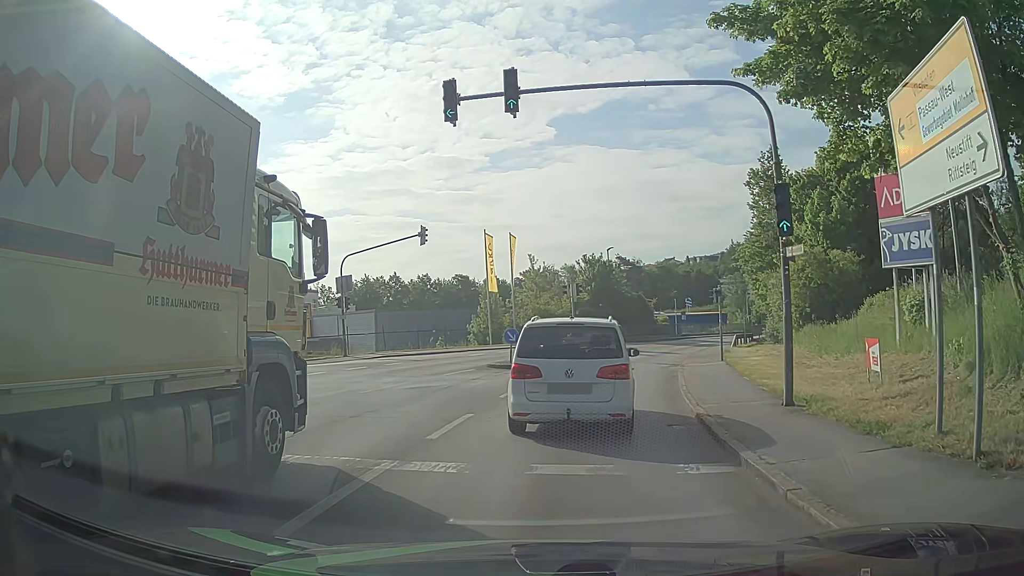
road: tertiary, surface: asphalt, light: Day
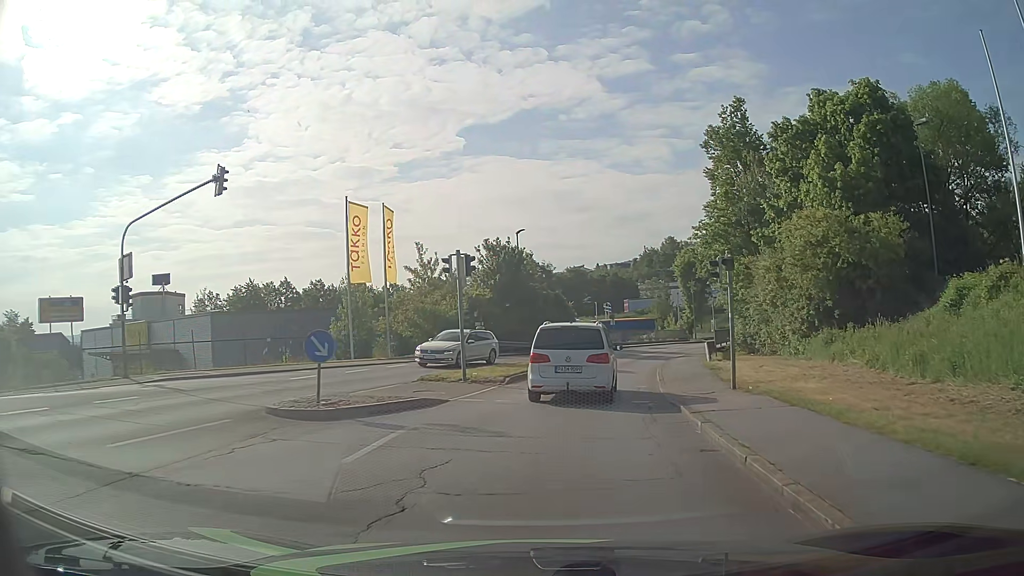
(+1.2, +14.2) m; +9°
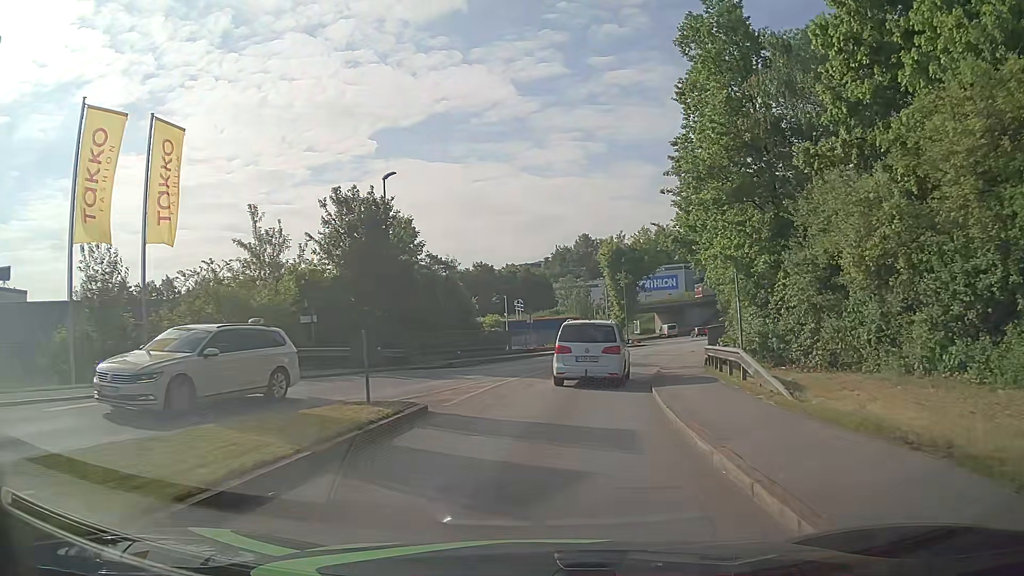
(+0.9, +16.2) m; +7°
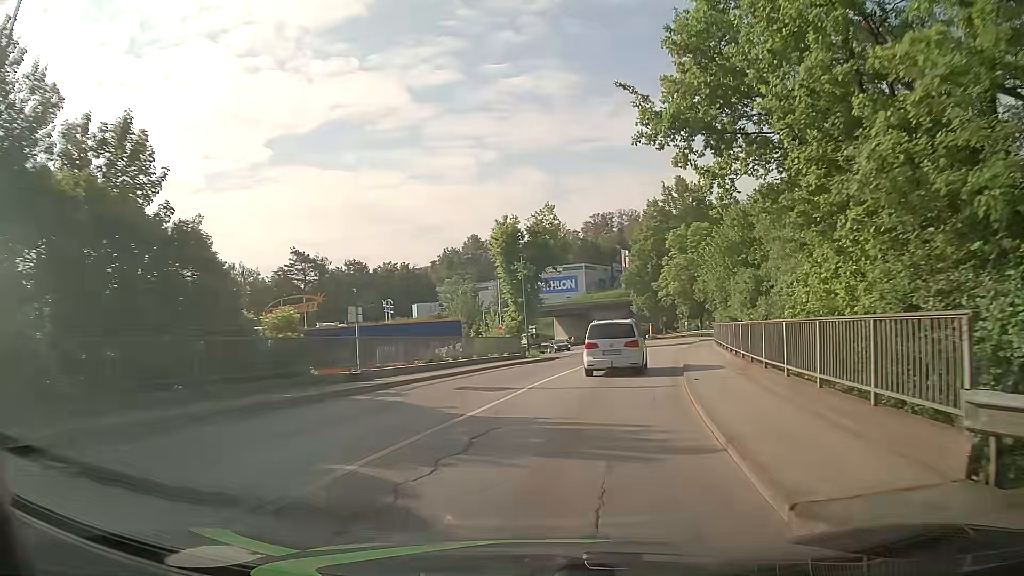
(+1.3, +18.5) m; +9°
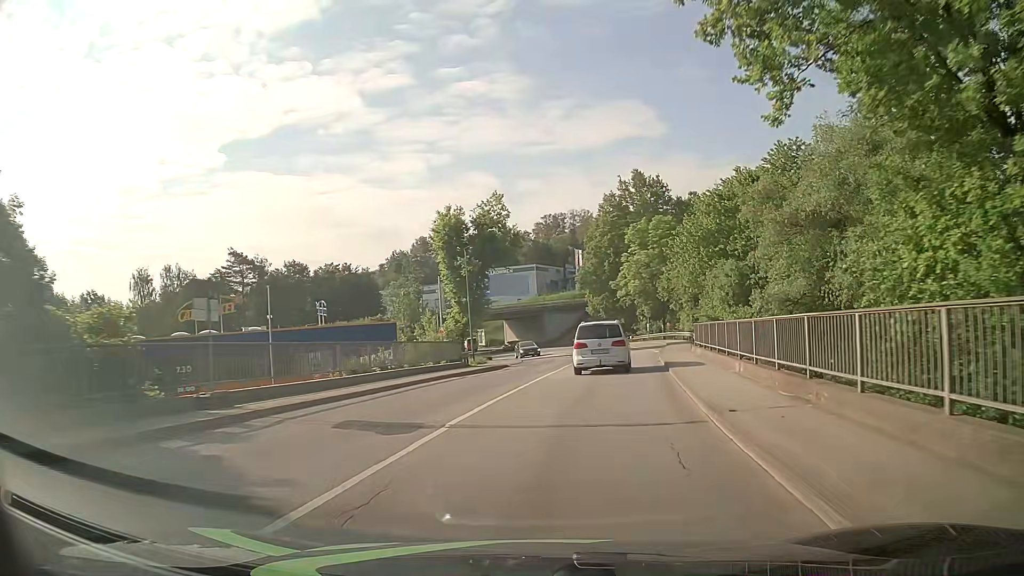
(+0.3, +6.5) m; +4°
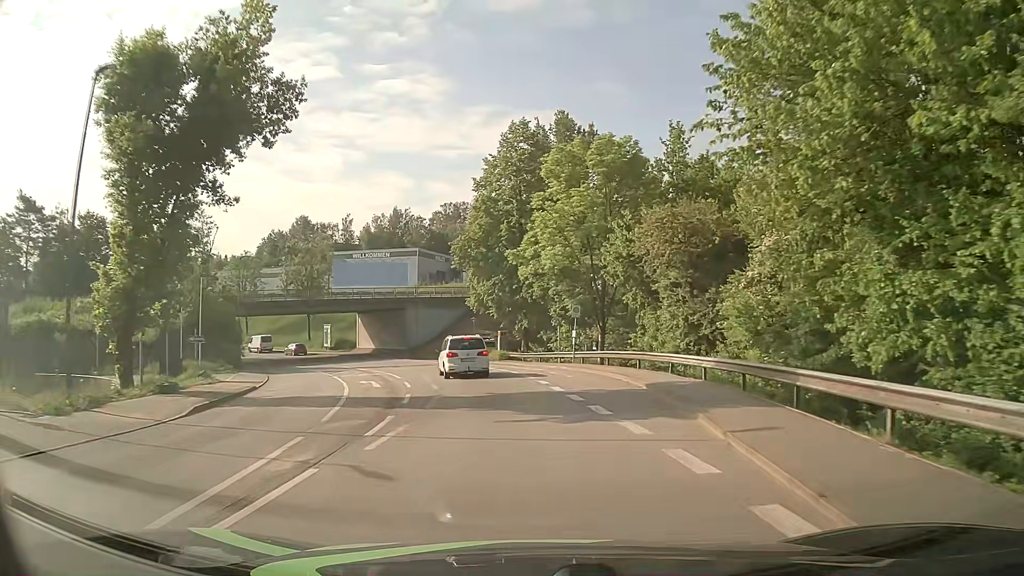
(+4.5, +34.1) m; +9°
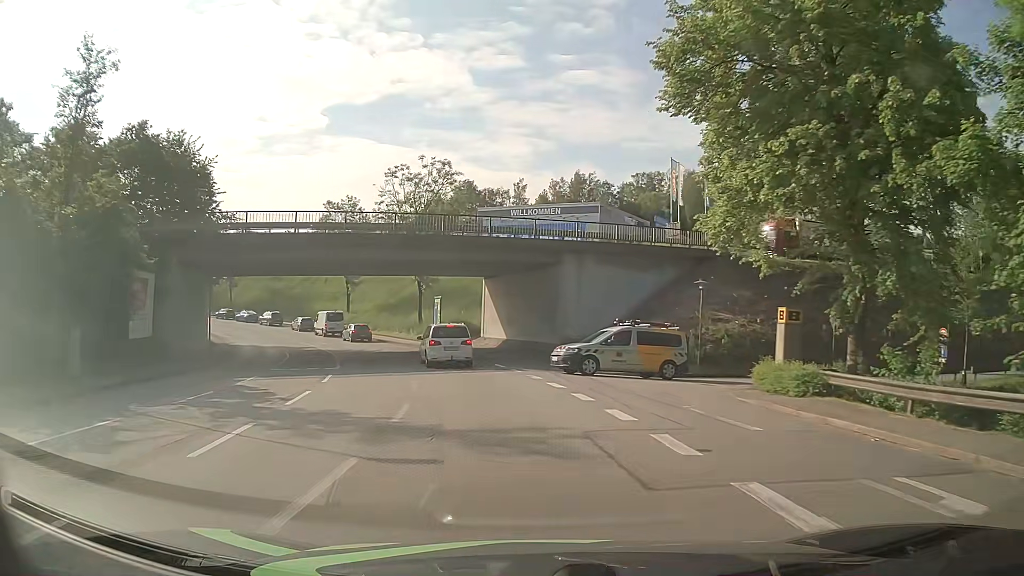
(-3.8, +34.4) m; -16°
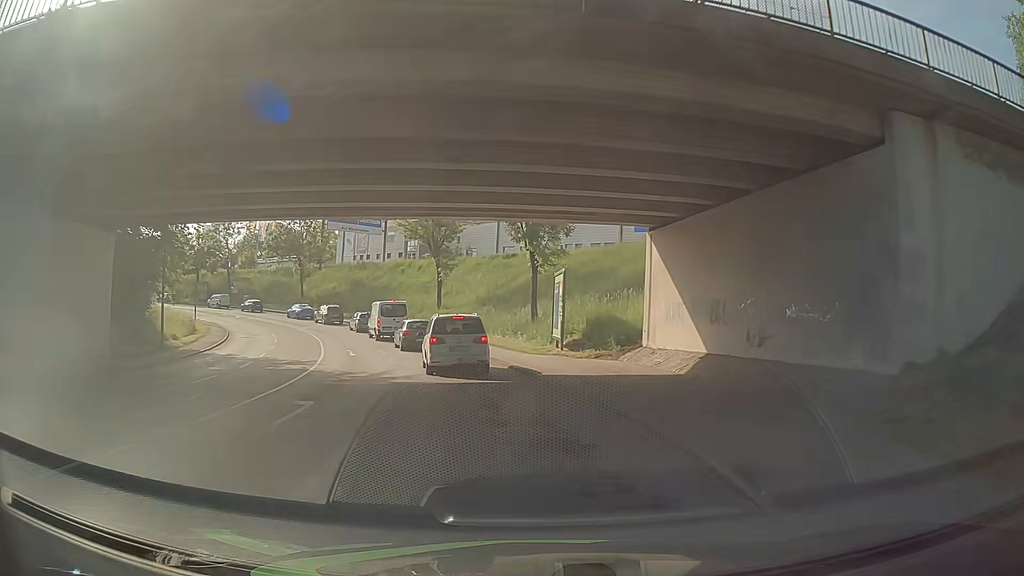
(-2.4, +23.2) m; -12°
(-1, +10) (-2, +20) (-5, +30) (-8, +39) (-12, +48) (-17, +57) (-22, +65) (-29, +72) (-37, +79) (-45, +85) m
